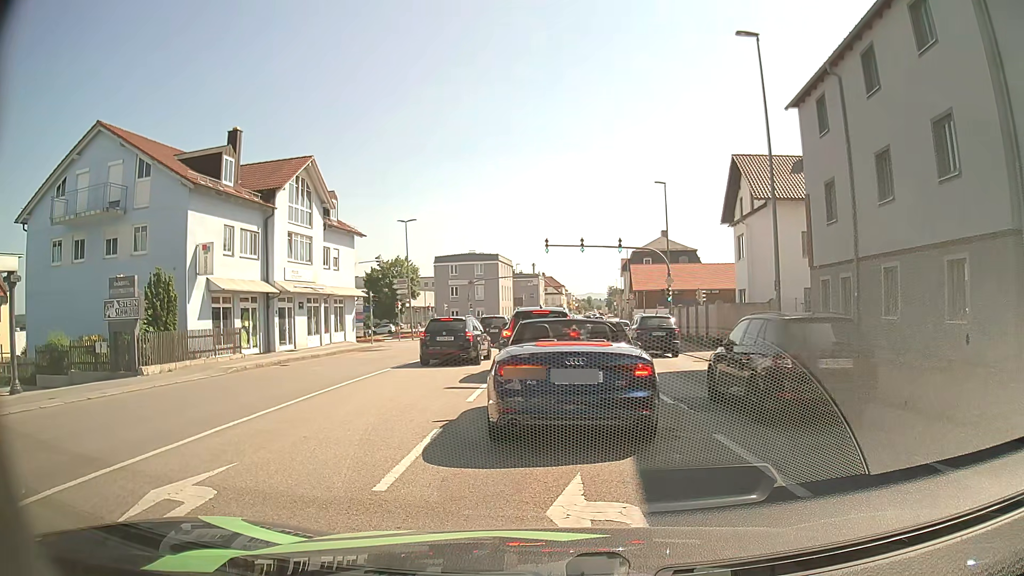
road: tertiary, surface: asphalt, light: Day
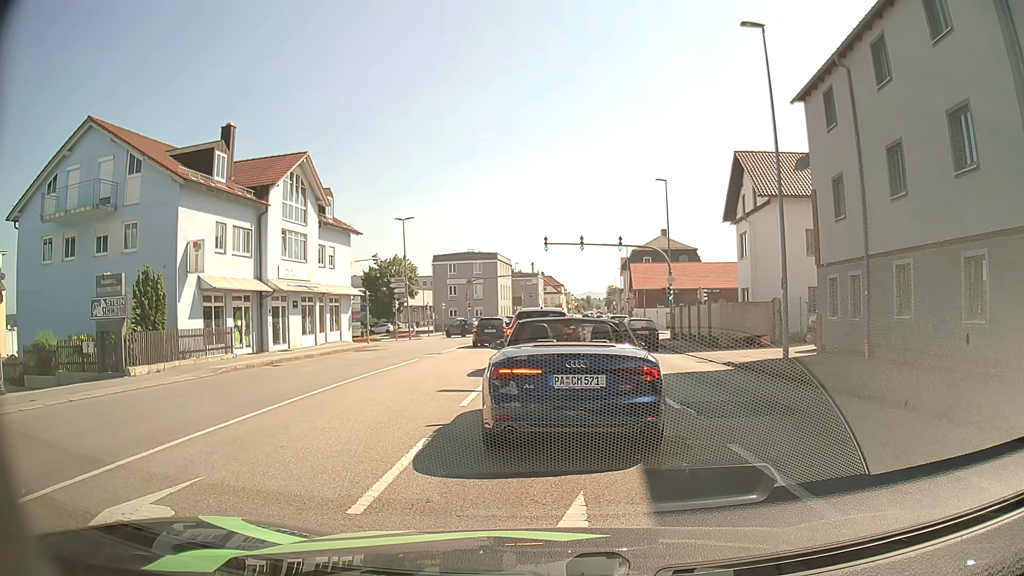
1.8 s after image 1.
(0.0, +0.7) m; 0°
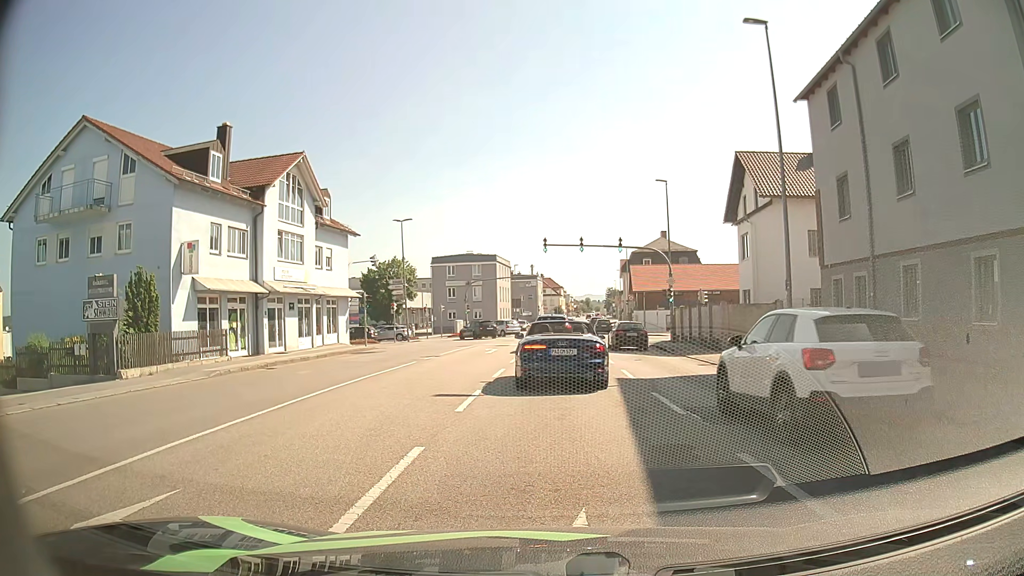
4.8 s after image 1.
(0.0, +0.5) m; 0°
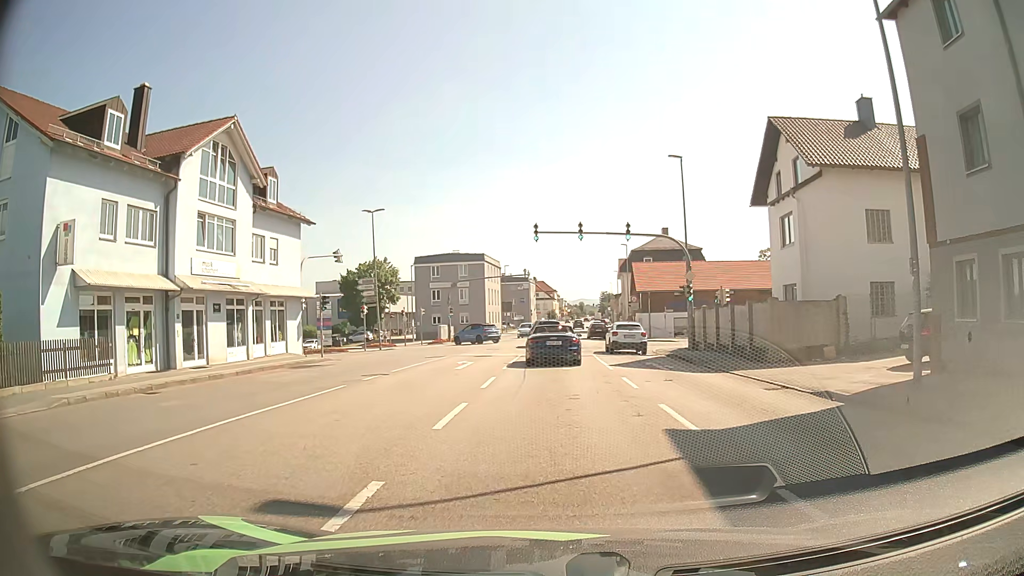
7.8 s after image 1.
(+0.2, +7.9) m; +2°
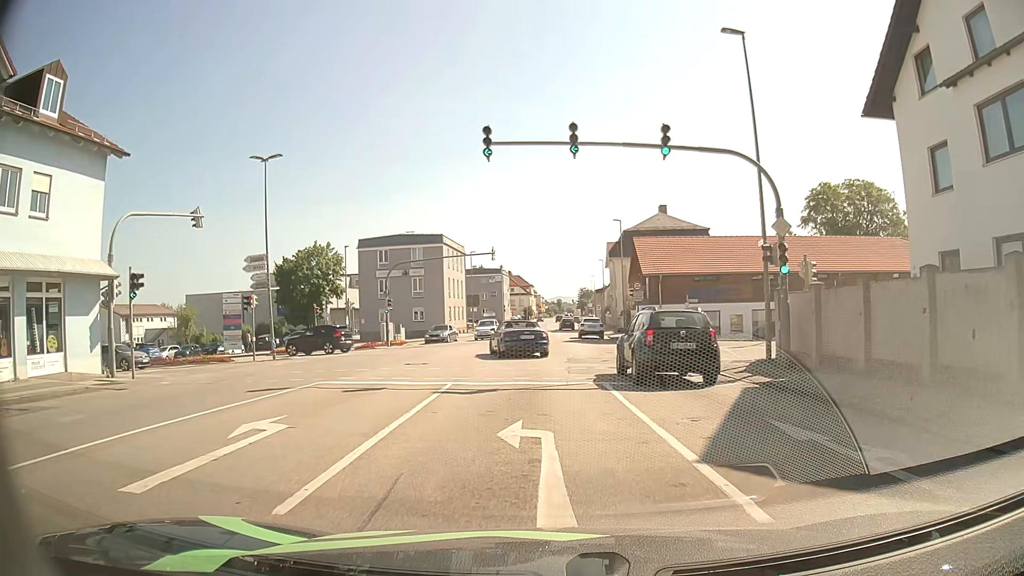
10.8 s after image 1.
(+0.2, +16.6) m; +2°
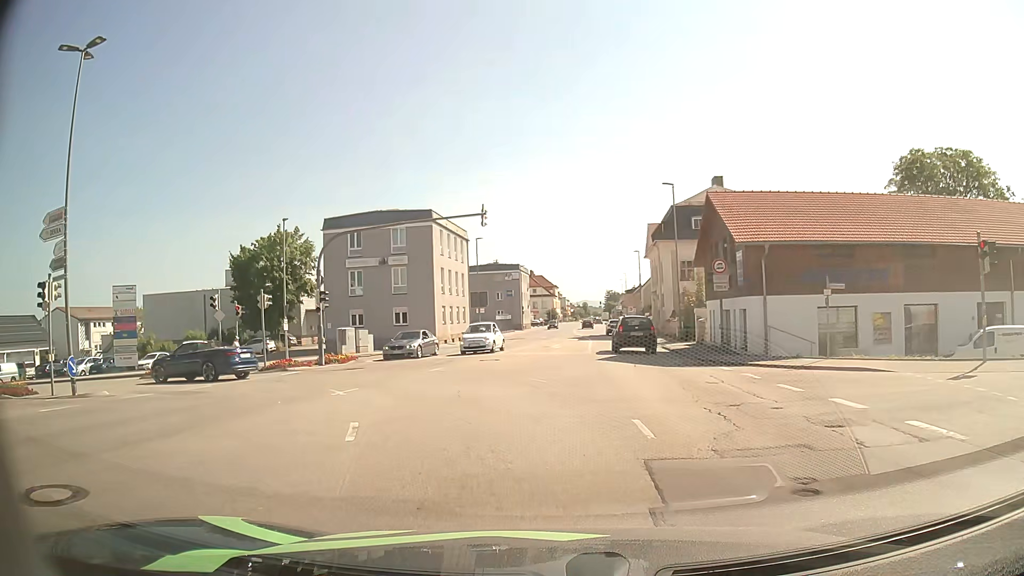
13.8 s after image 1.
(0.0, +17.5) m; -3°
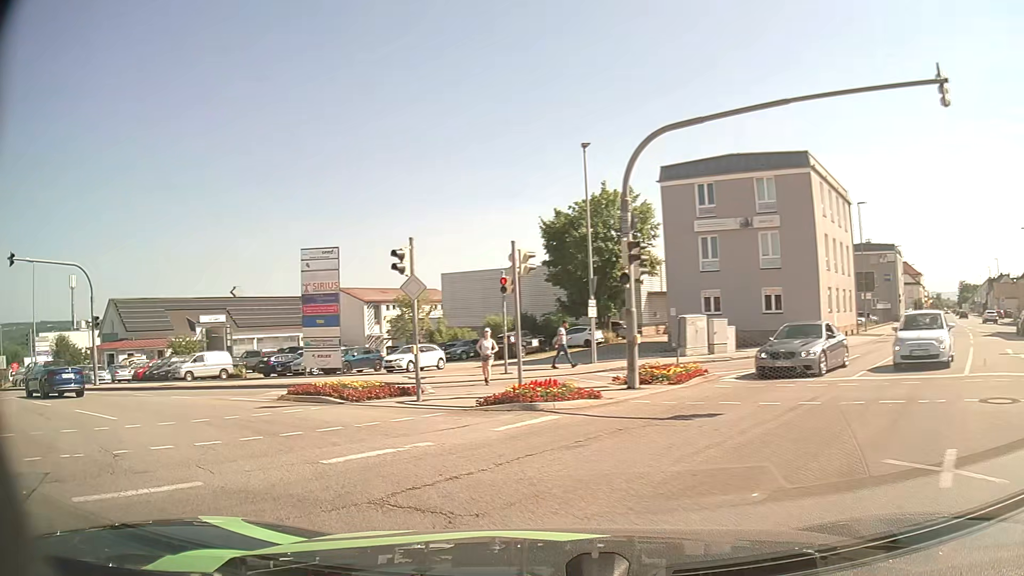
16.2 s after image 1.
(-3.0, +14.7) m; -32°
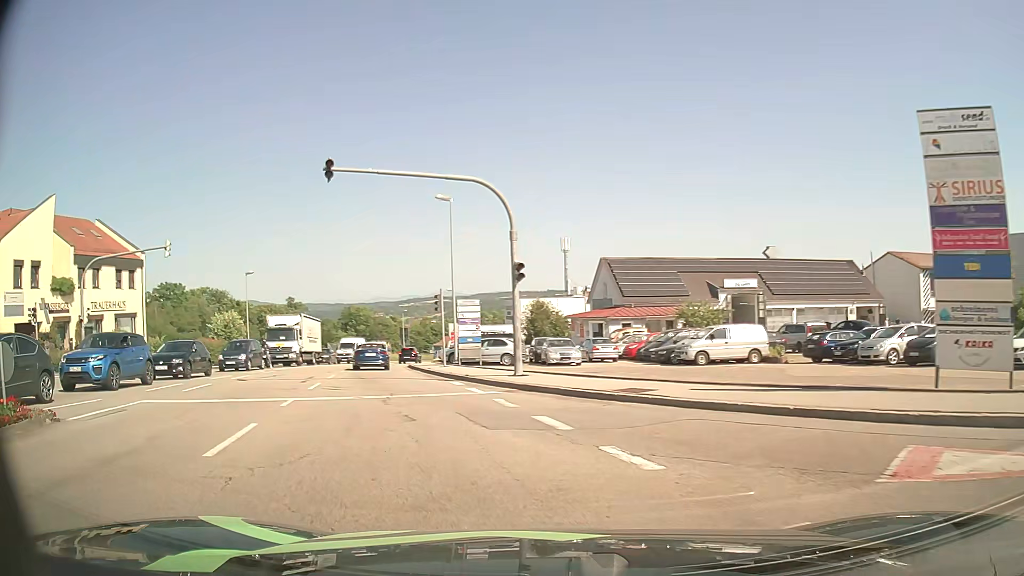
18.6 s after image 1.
(-5.1, +12.9) m; -43°
(-2, +10) (-4, +19) (-7, +29) (-10, +39) (-12, +48) (-14, +58) (-15, +68) (-15, +78) (-15, +88) (-14, +98) m
